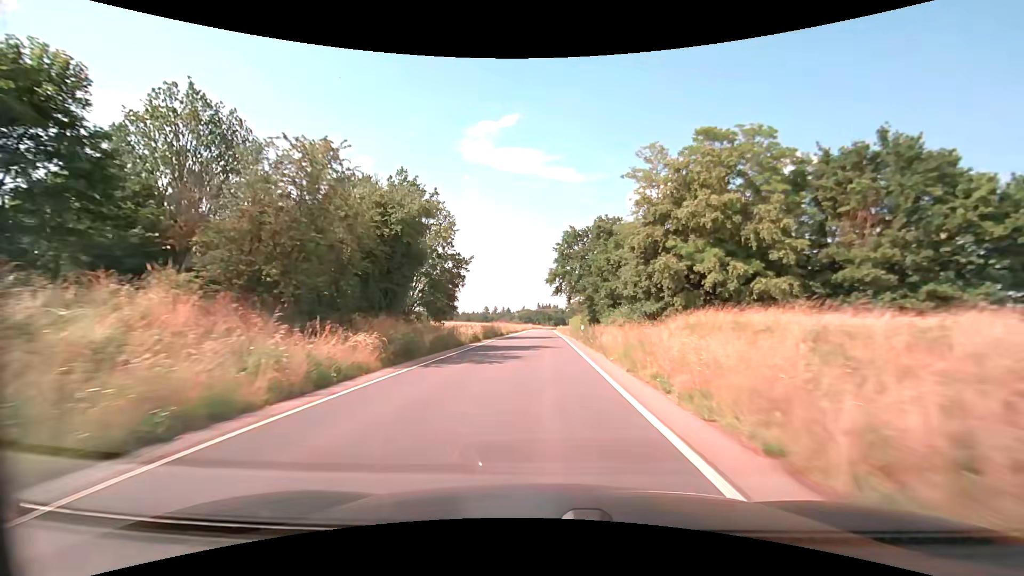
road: secondary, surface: asphalt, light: Day
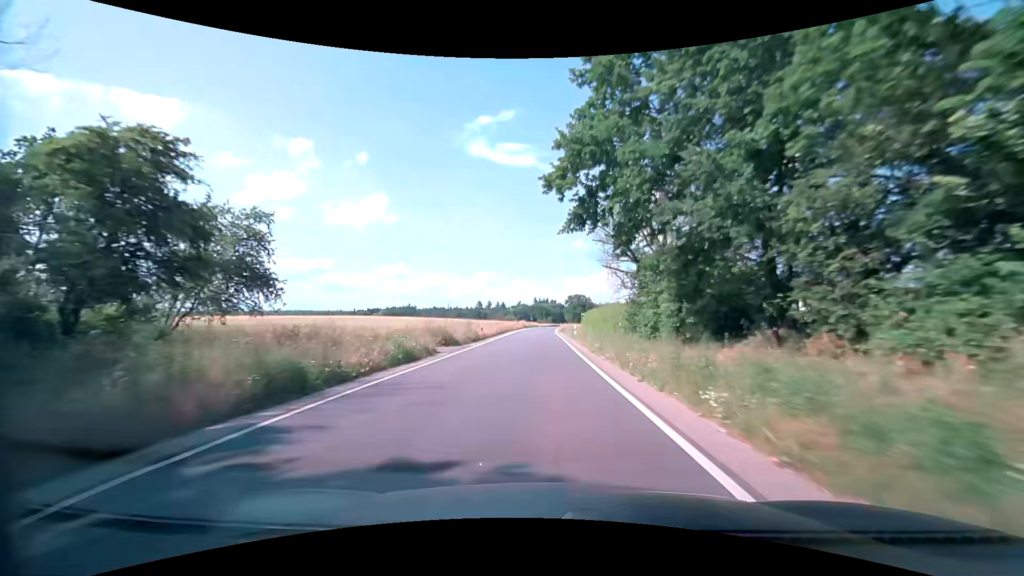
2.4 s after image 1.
(+0.2, +43.2) m; 0°
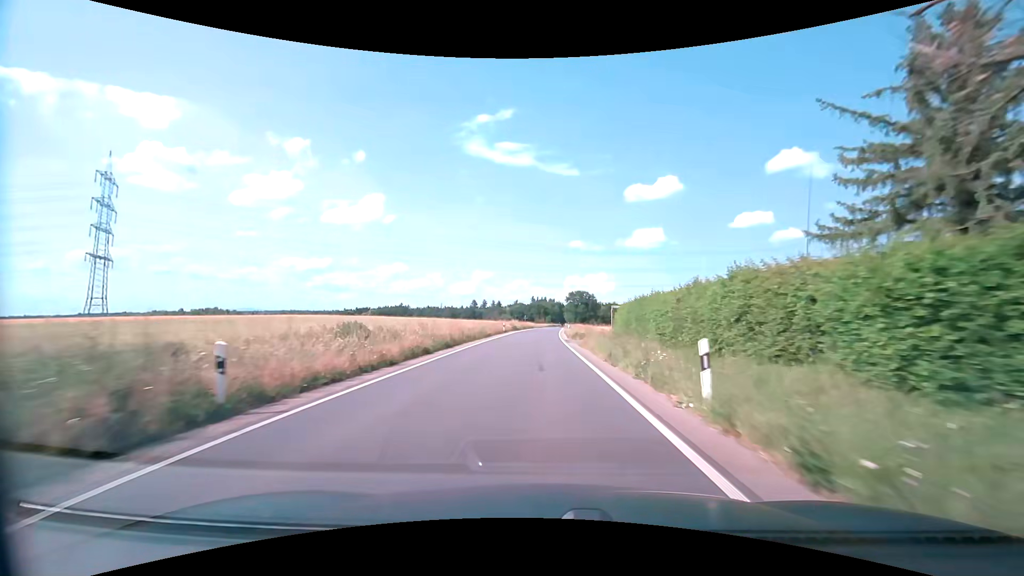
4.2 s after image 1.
(0.0, +31.8) m; 0°
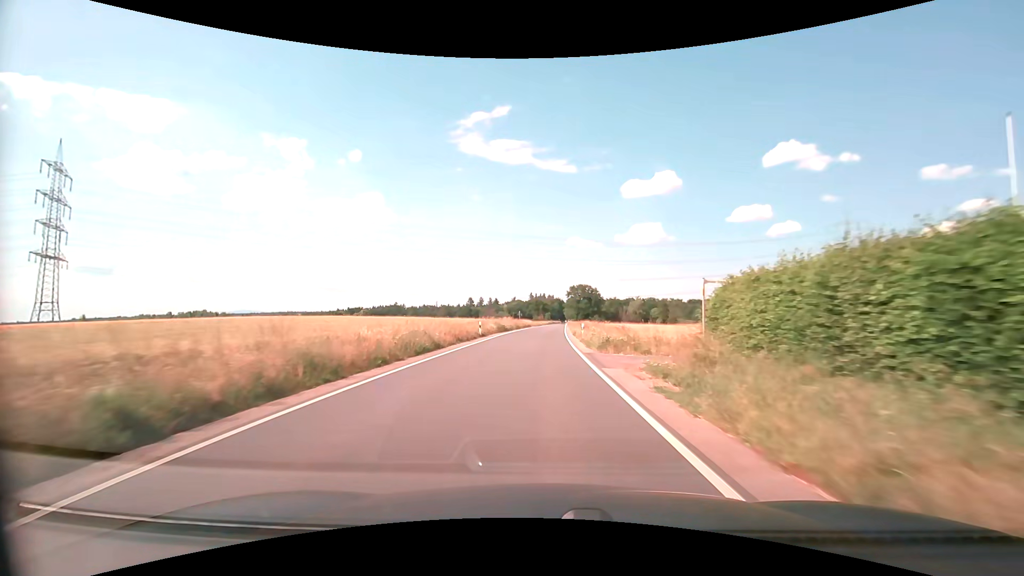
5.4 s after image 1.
(+0.1, +21.1) m; 0°
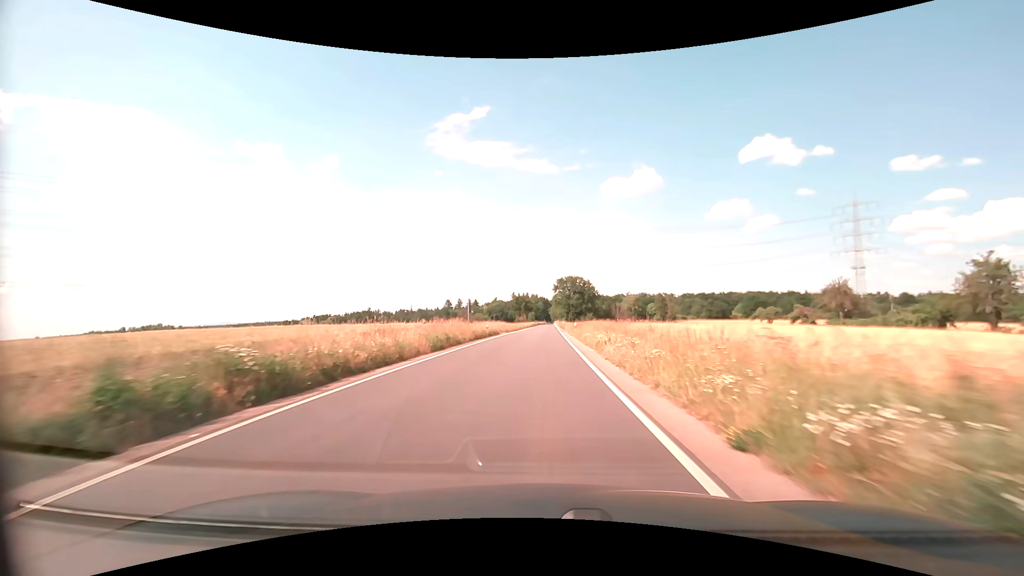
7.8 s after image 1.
(+0.4, +42.6) m; +2°
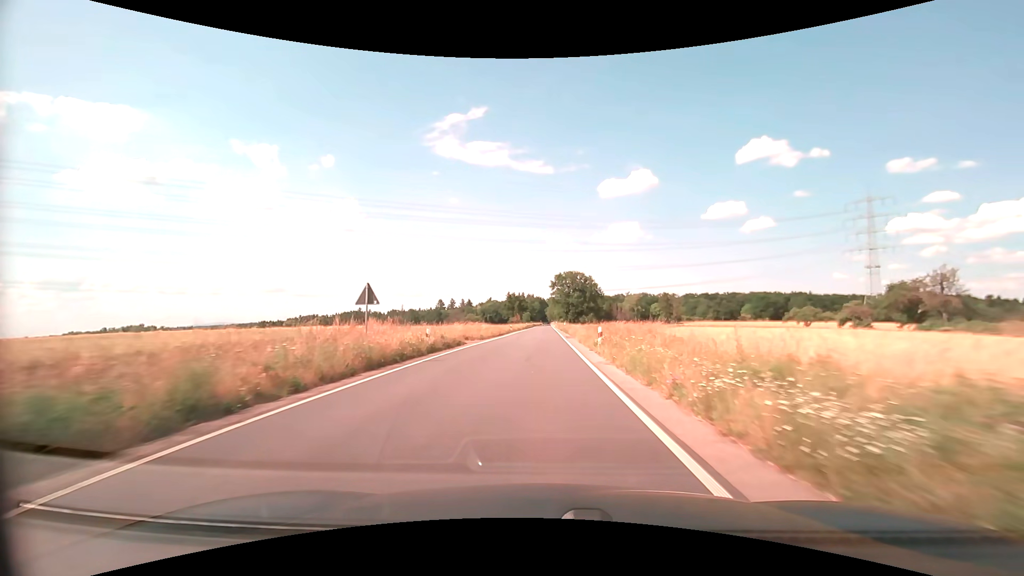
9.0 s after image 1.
(+0.1, +21.4) m; 0°
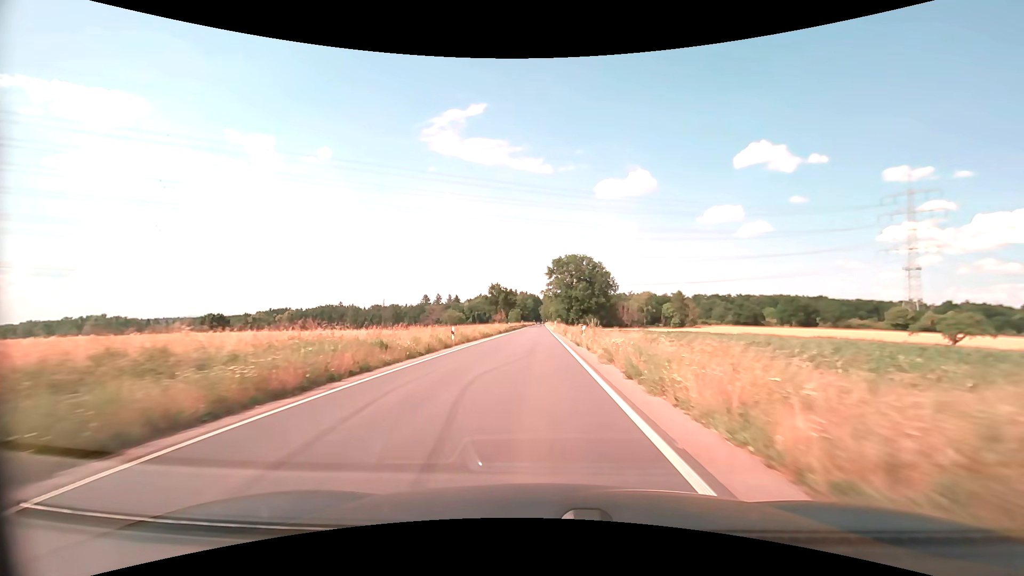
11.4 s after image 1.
(+0.3, +43.0) m; +1°
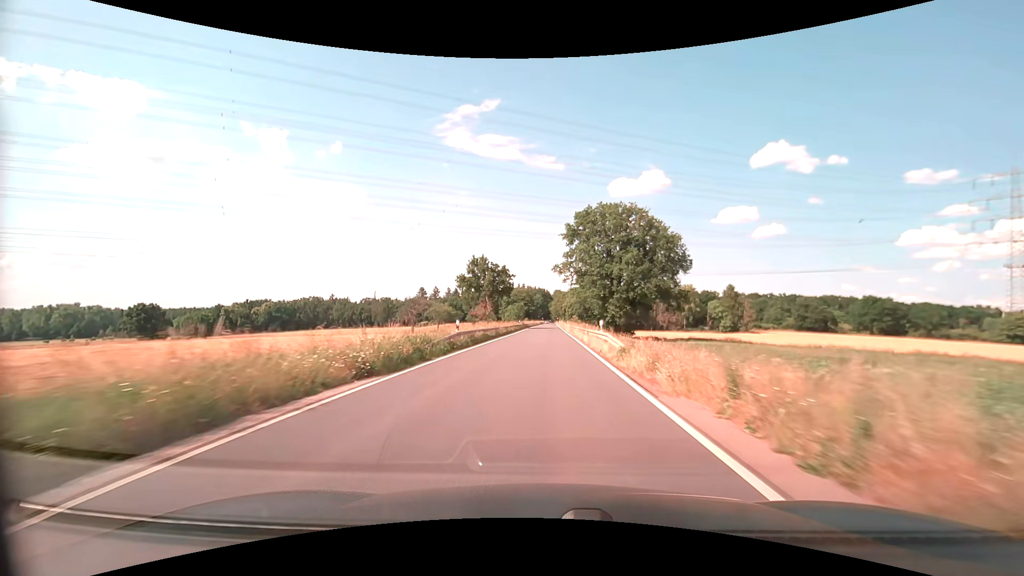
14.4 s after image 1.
(-0.4, +53.9) m; -1°
(0, +10) (0, +20) (0, +30) (0, +40) (+1, +50) (+1, +60) (+1, +70) (+1, +80) (+2, +90) (+2, +100) m
